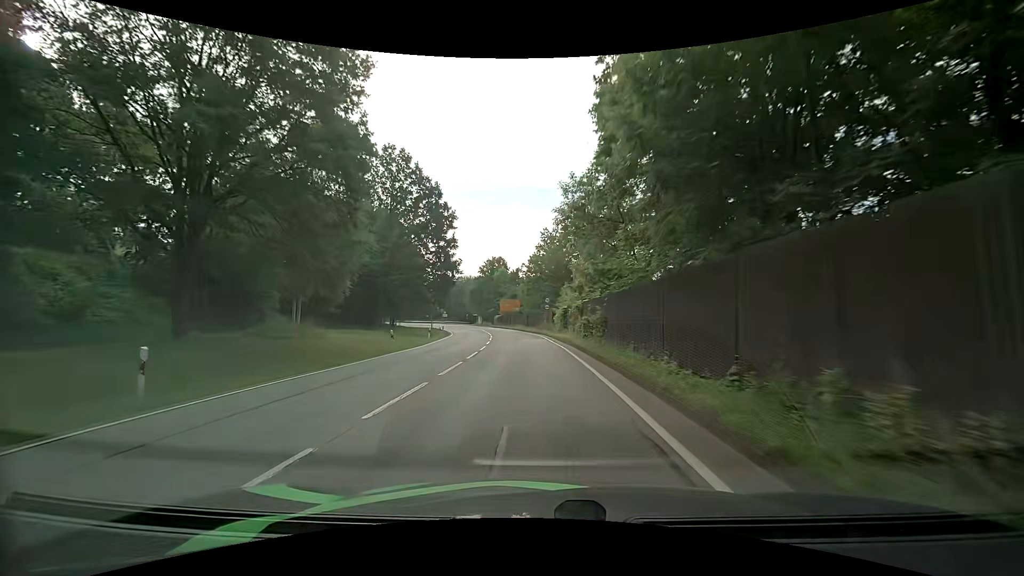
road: primary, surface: asphalt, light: Day
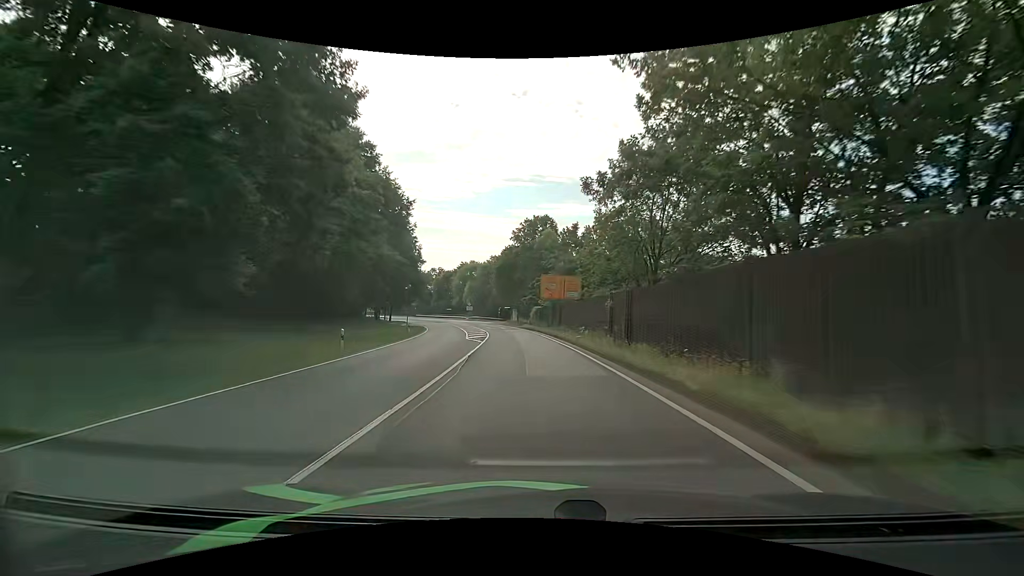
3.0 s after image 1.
(-2.3, +49.2) m; -6°
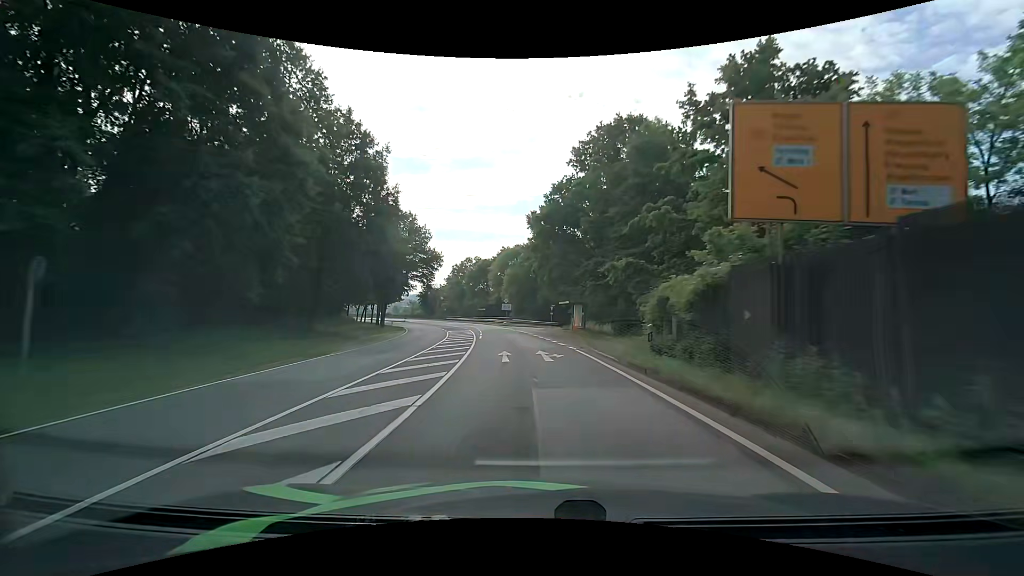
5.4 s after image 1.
(-2.2, +40.8) m; -7°
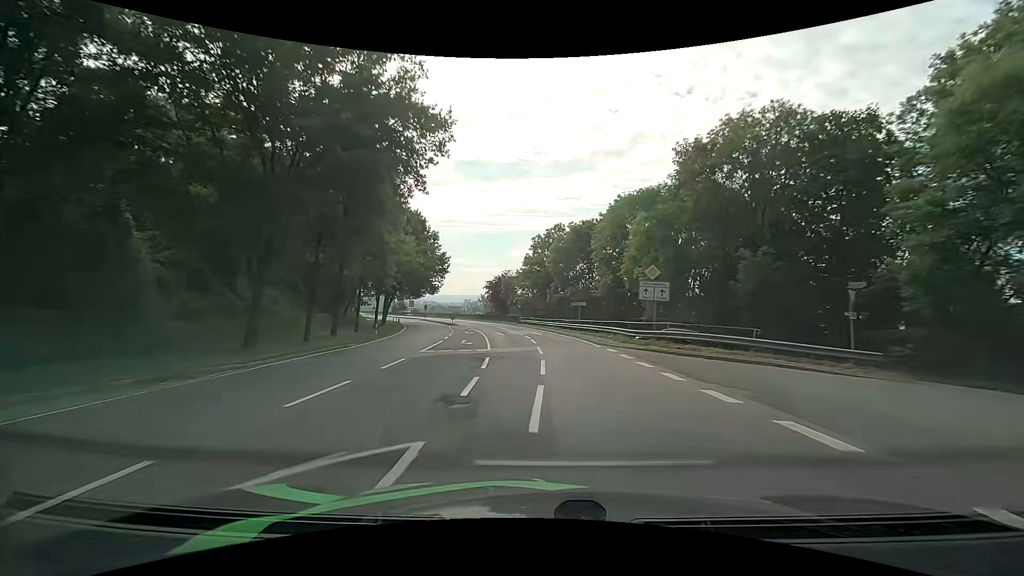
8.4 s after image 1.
(-5.4, +51.2) m; -11°
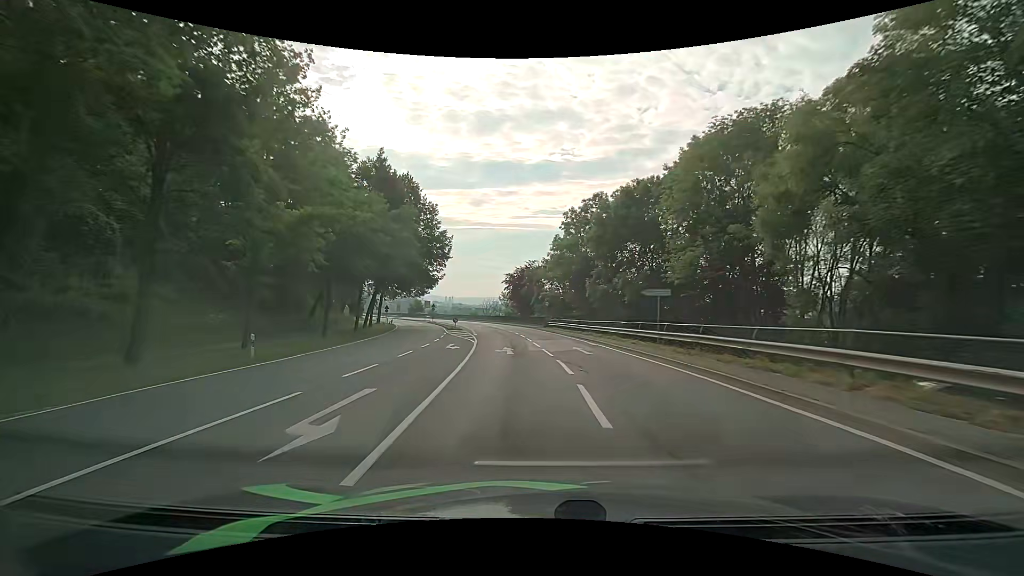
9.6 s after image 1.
(-0.5, +20.8) m; -3°
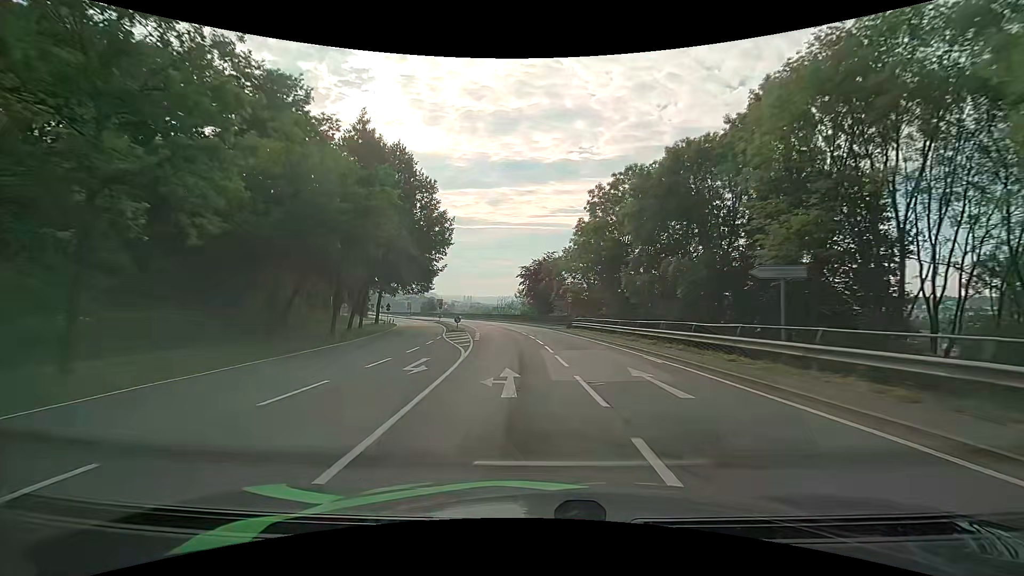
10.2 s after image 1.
(-0.2, +10.4) m; -2°
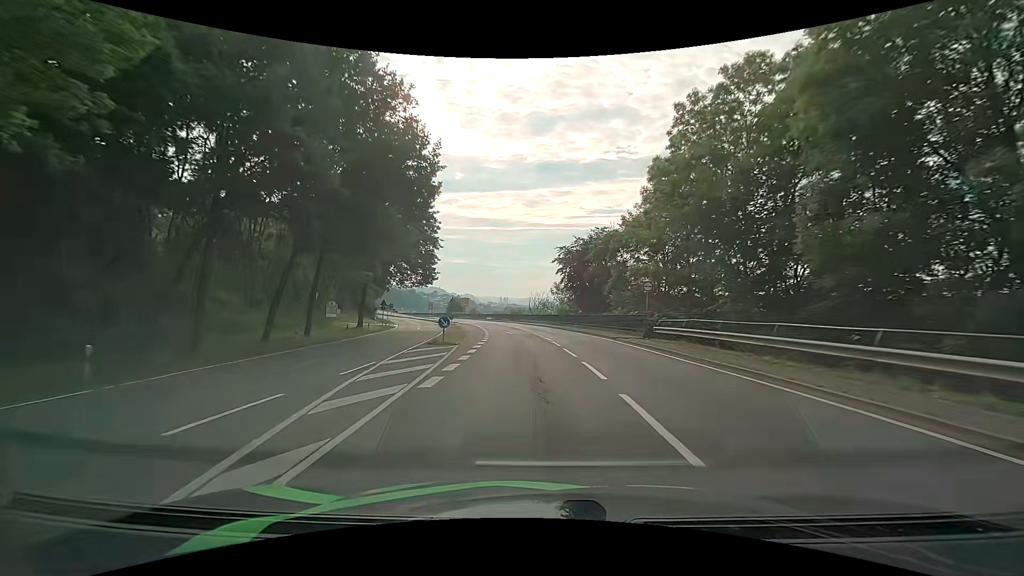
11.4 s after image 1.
(-0.8, +20.9) m; -4°
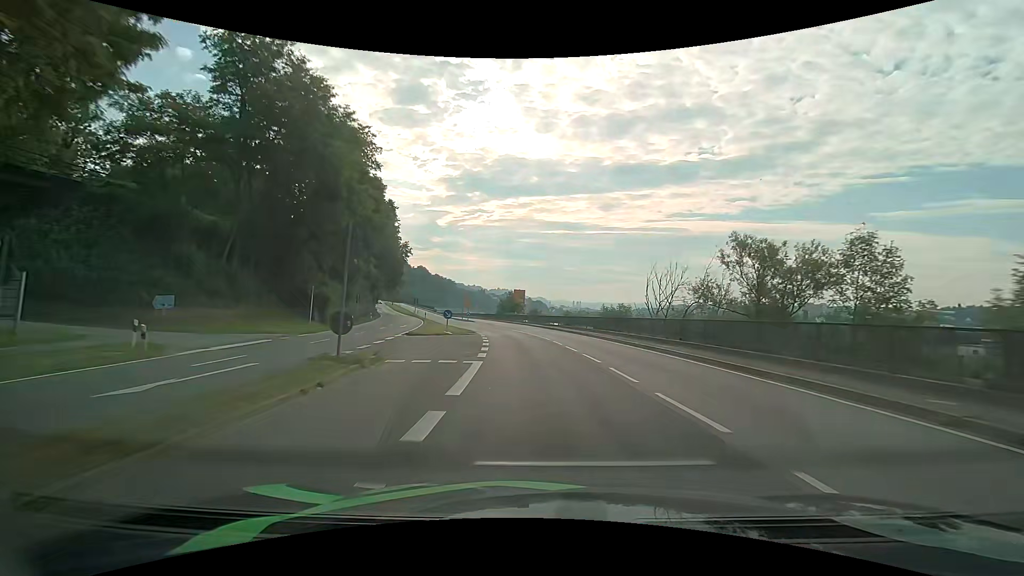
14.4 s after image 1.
(-4.2, +51.6) m; -8°
(0, +10) (-1, +20) (-2, +30) (-3, +40) (-5, +50) (-8, +59) (-11, +69) (-13, +78) (-17, +88) (-20, +97) m
